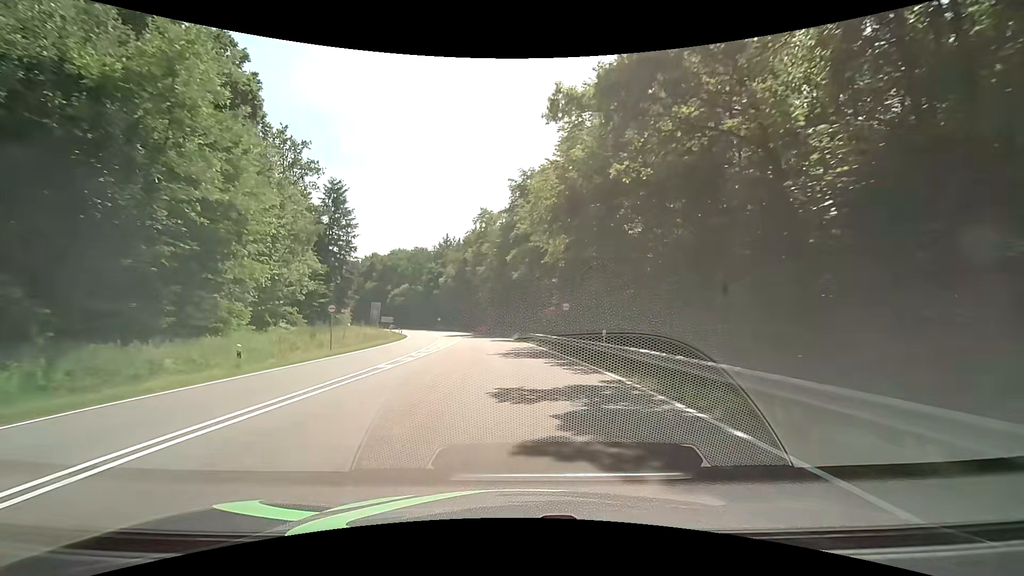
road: secondary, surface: asphalt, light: Day
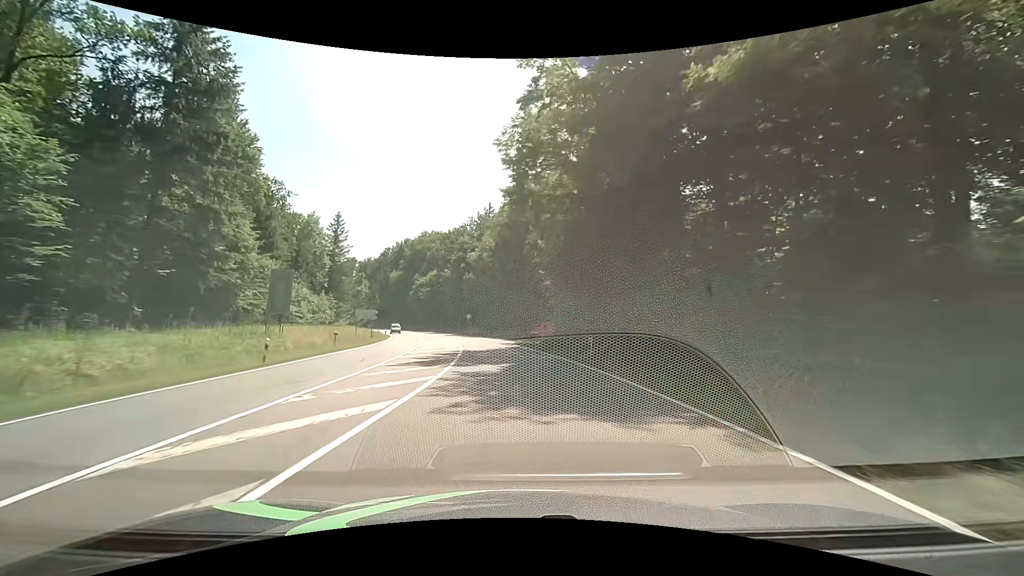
(-3.8, +50.0) m; -6°
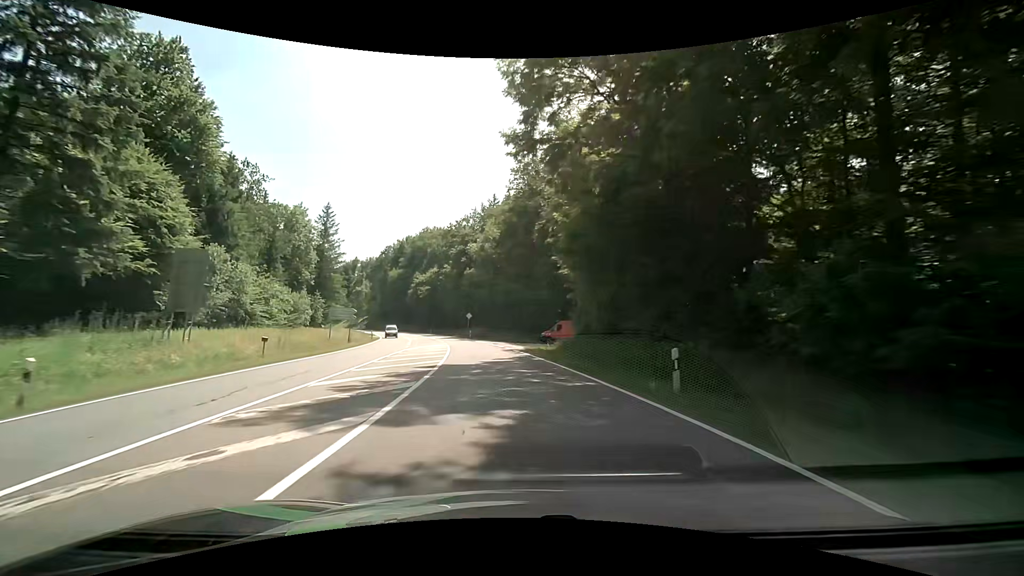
(-0.2, +10.4) m; -1°
(0, +10) (-1, +20) (-2, +30) (-3, +40) (-5, +50) (-7, +59) (-10, +69) (-13, +79) (-16, +88) (-19, +98) m
